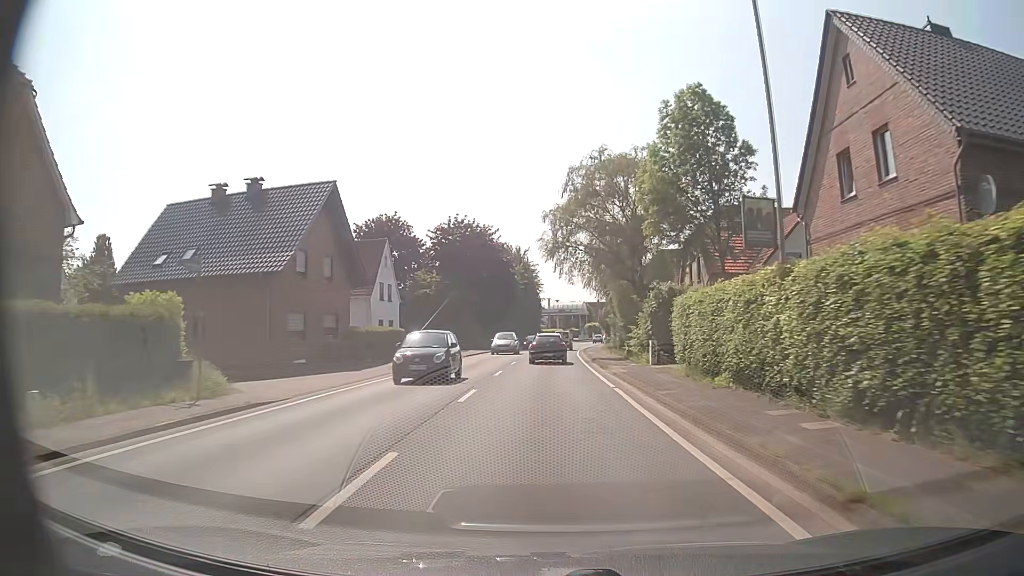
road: secondary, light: Day
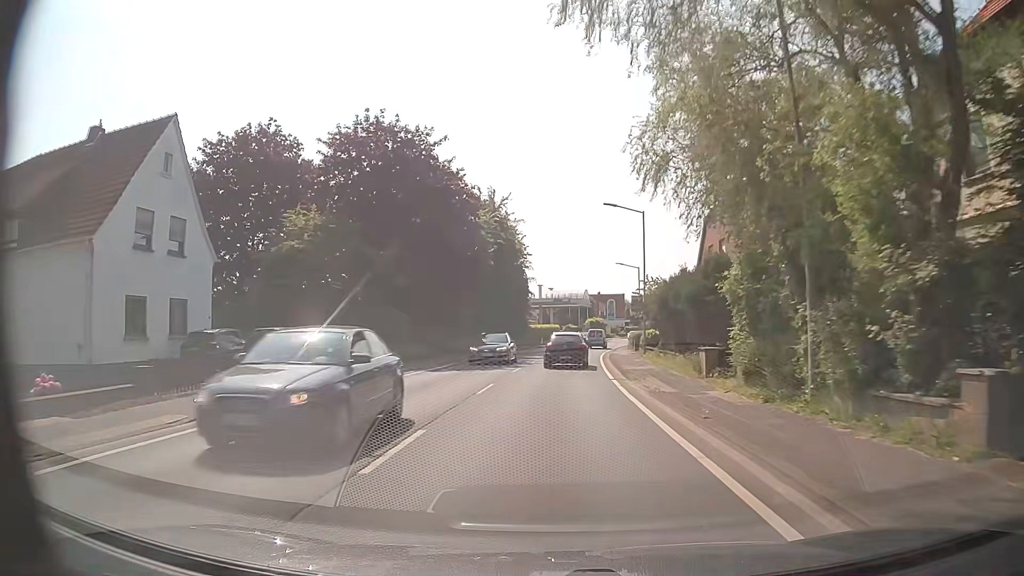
(+0.3, +33.4) m; +1°
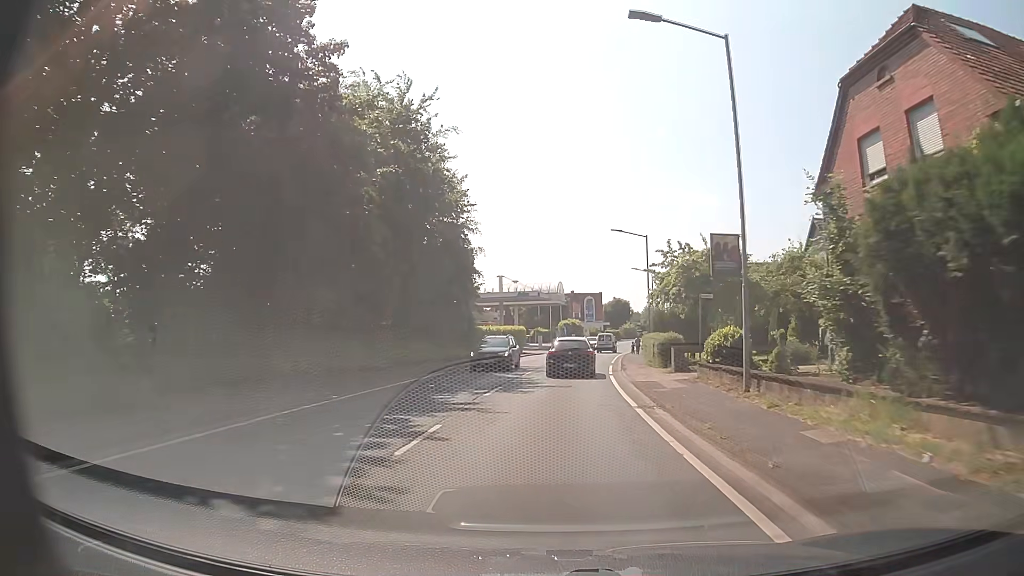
(+0.4, +24.9) m; +2°
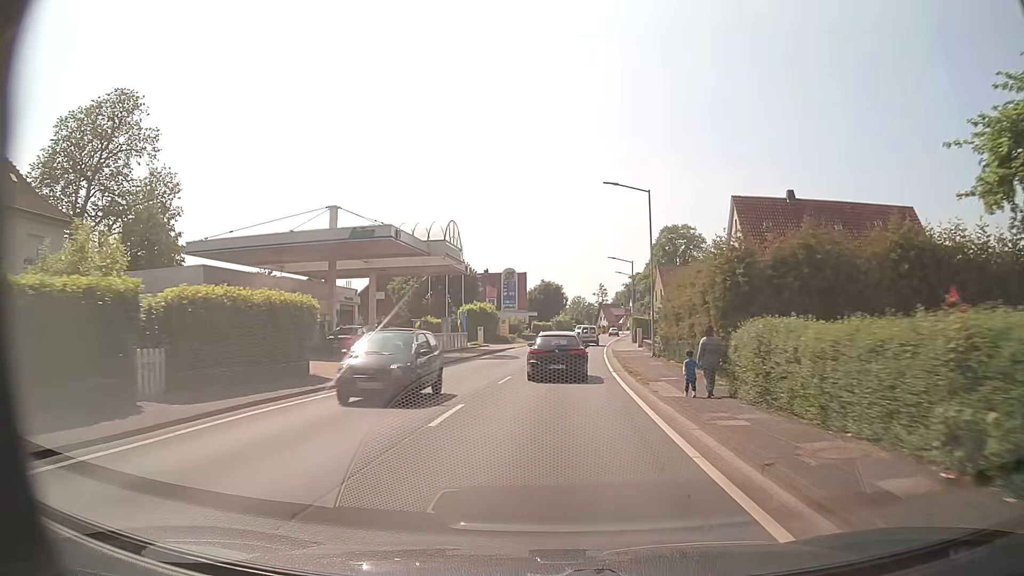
(+2.2, +41.8) m; +7°
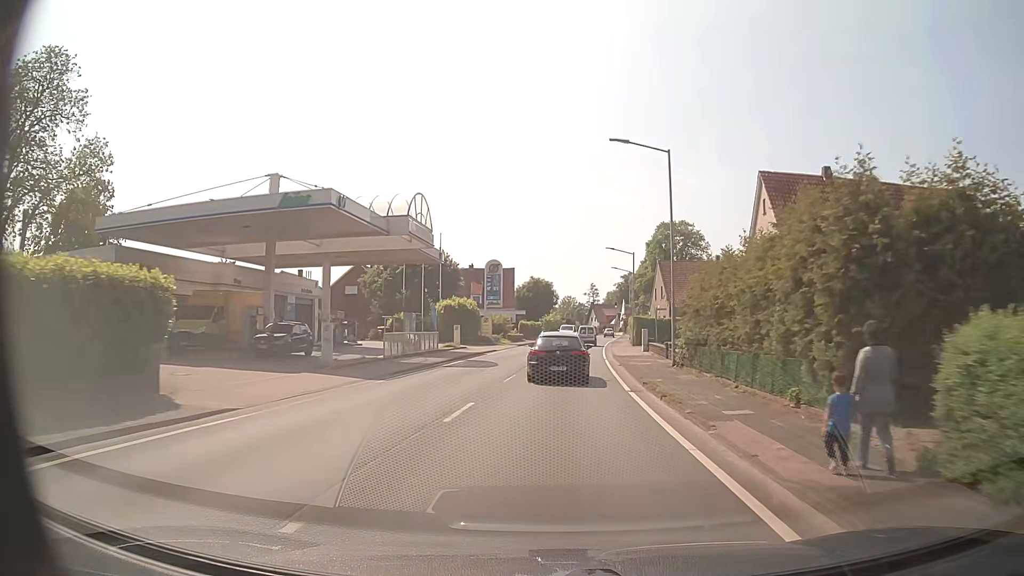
(0.0, +8.1) m; +1°
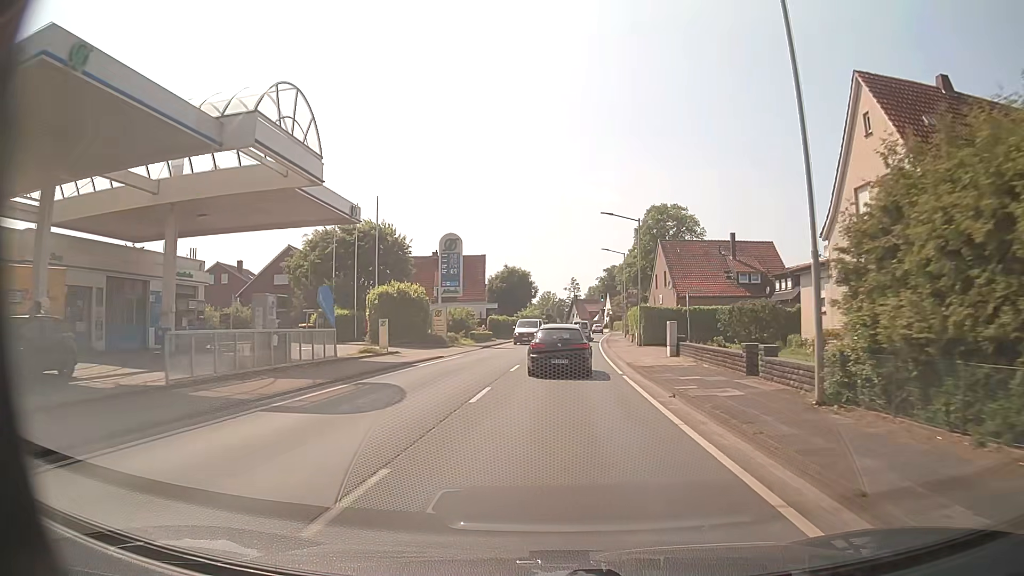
(+0.2, +15.6) m; +2°
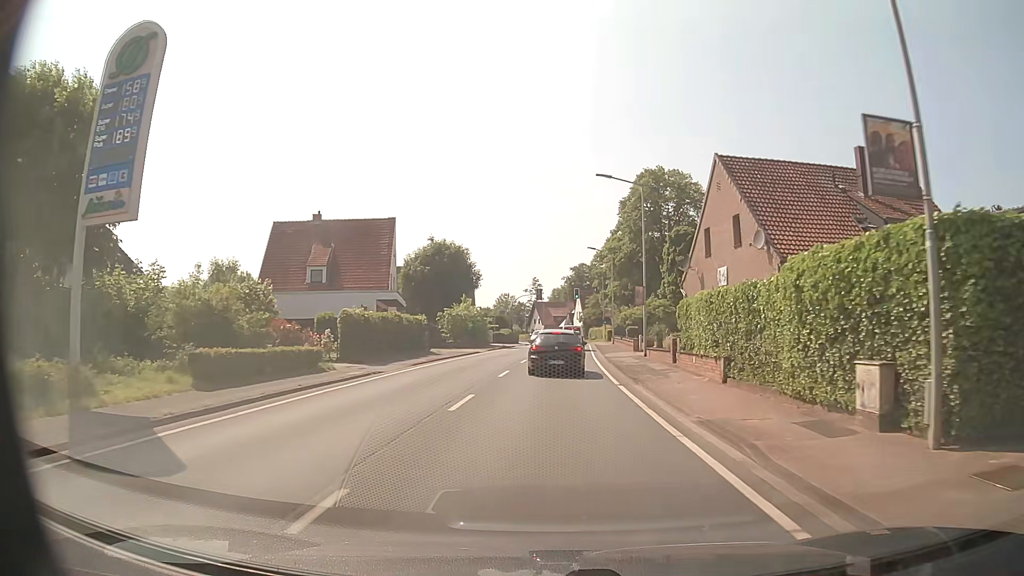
(+1.1, +35.5) m; +3°
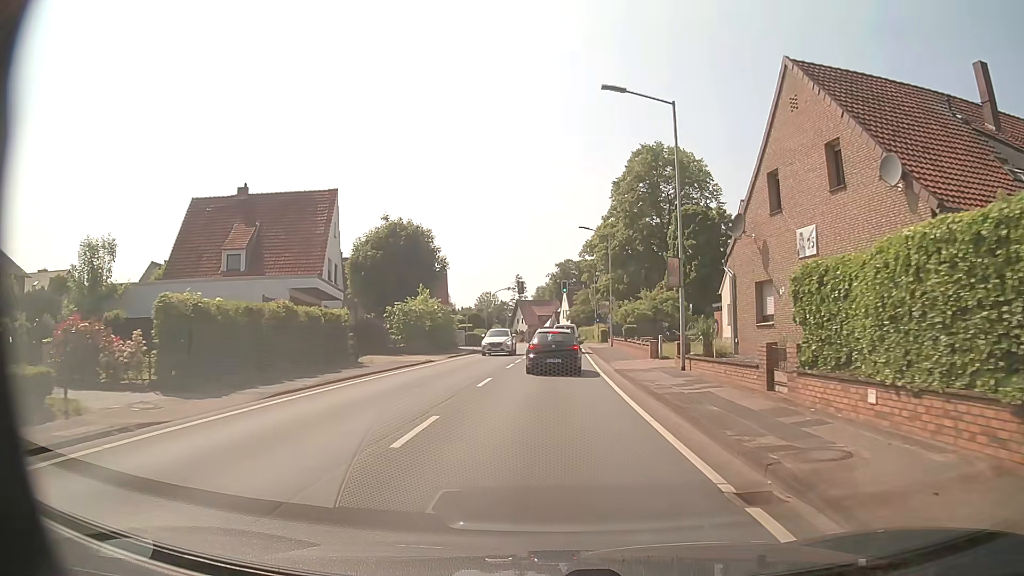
(+0.2, +12.4) m; +2°
(0, +10) (0, +20) (0, +30) (+1, +40) (+1, +50) (+1, +60) (+1, +70) (+1, +80) (0, +90) (-1, +100) m
